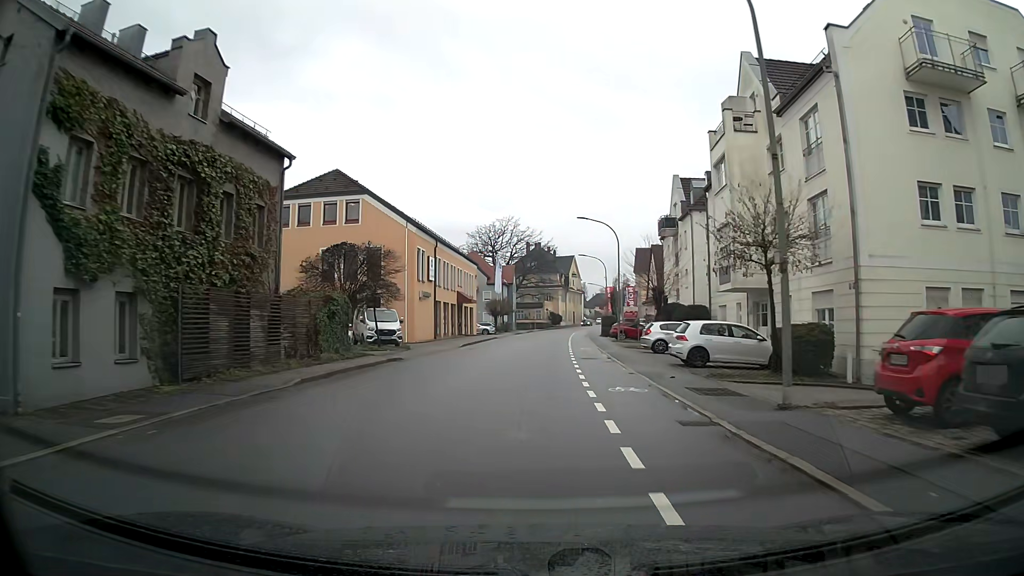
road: tertiary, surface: asphalt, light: Day
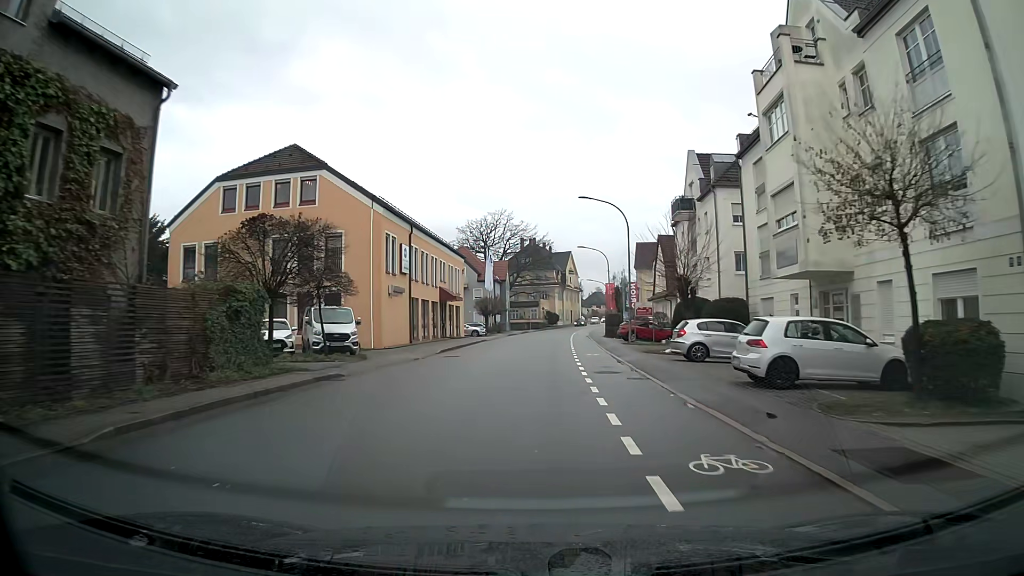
(0.0, +7.6) m; 0°
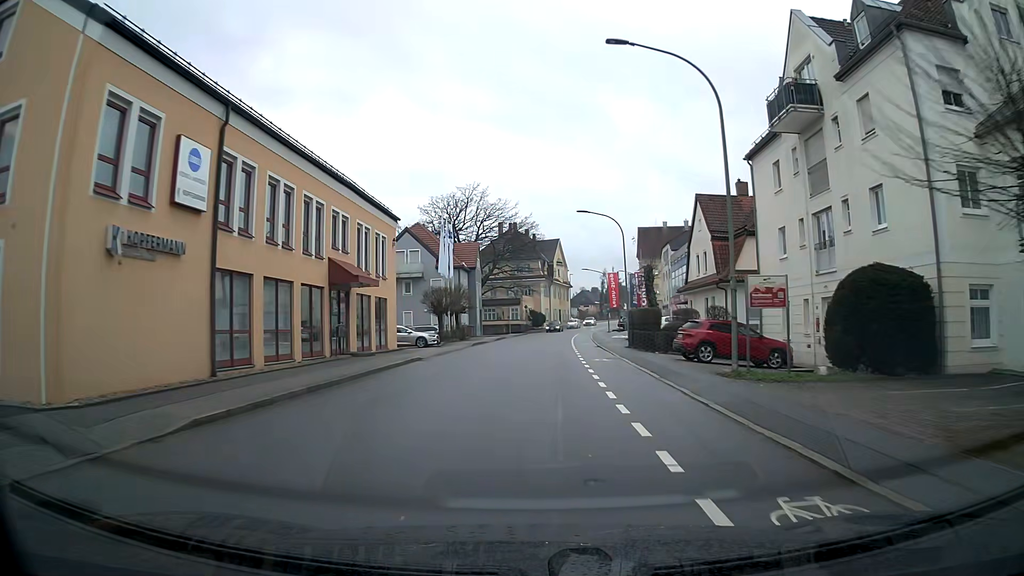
(+0.3, +23.3) m; +2°
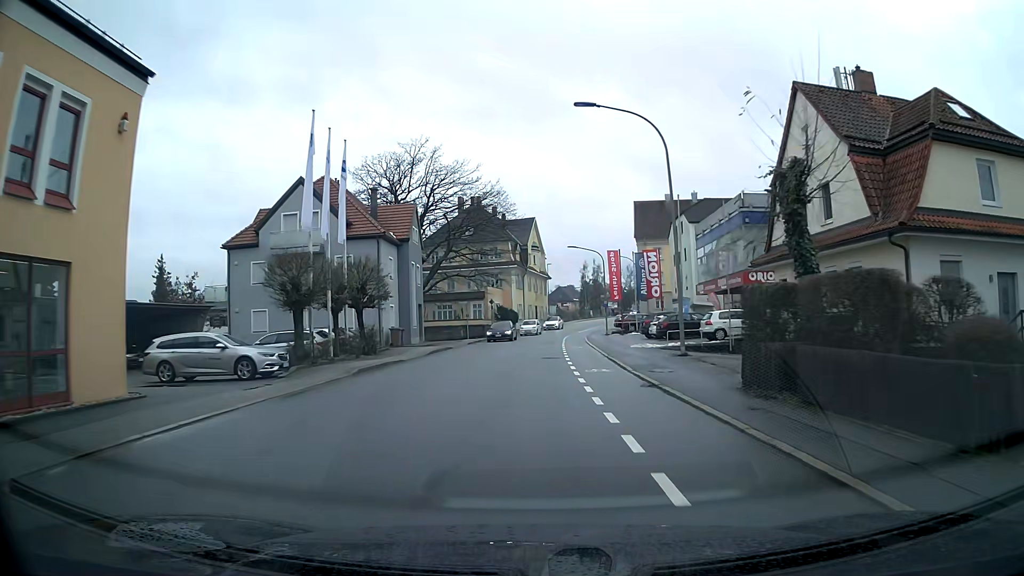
(+0.3, +23.4) m; +2°
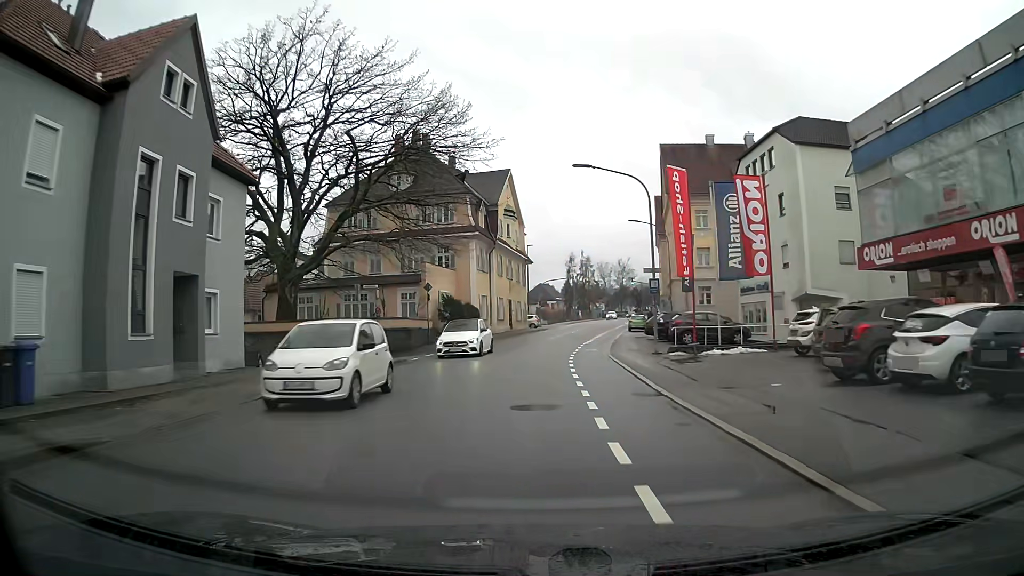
(+0.2, +30.8) m; +1°
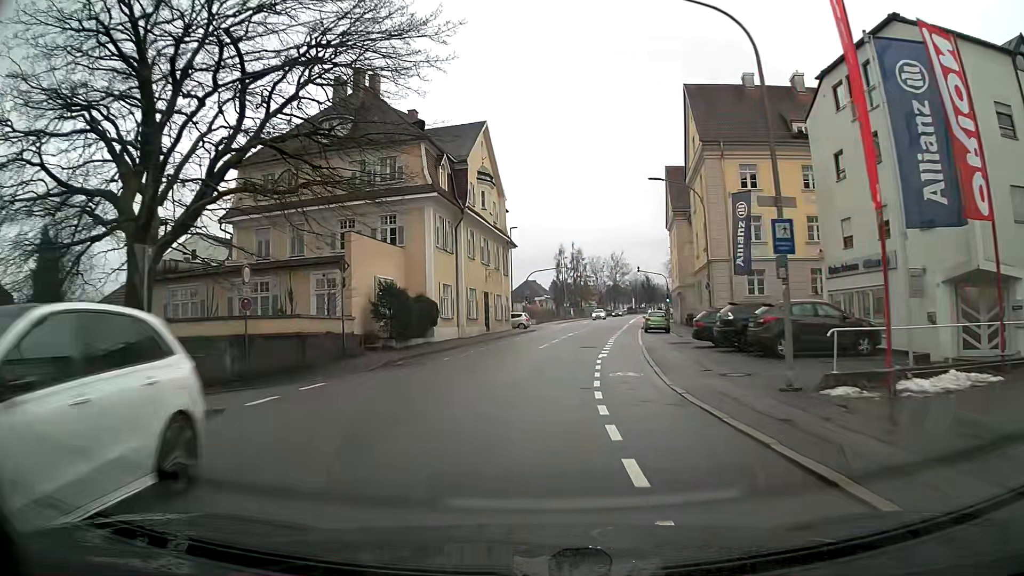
(+0.2, +15.3) m; +2°
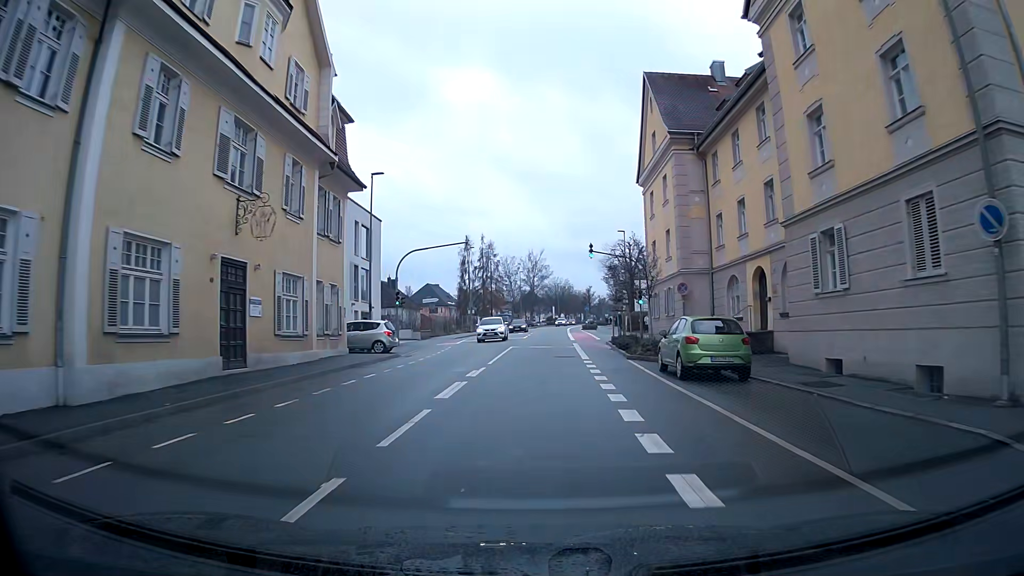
(+1.9, +29.7) m; +7°
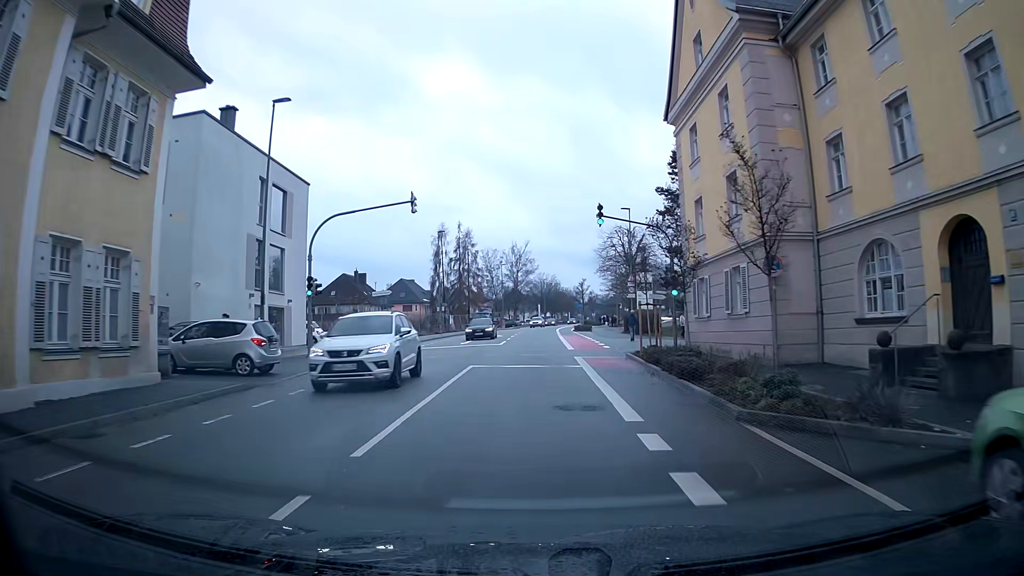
(+0.2, +14.0) m; +1°
